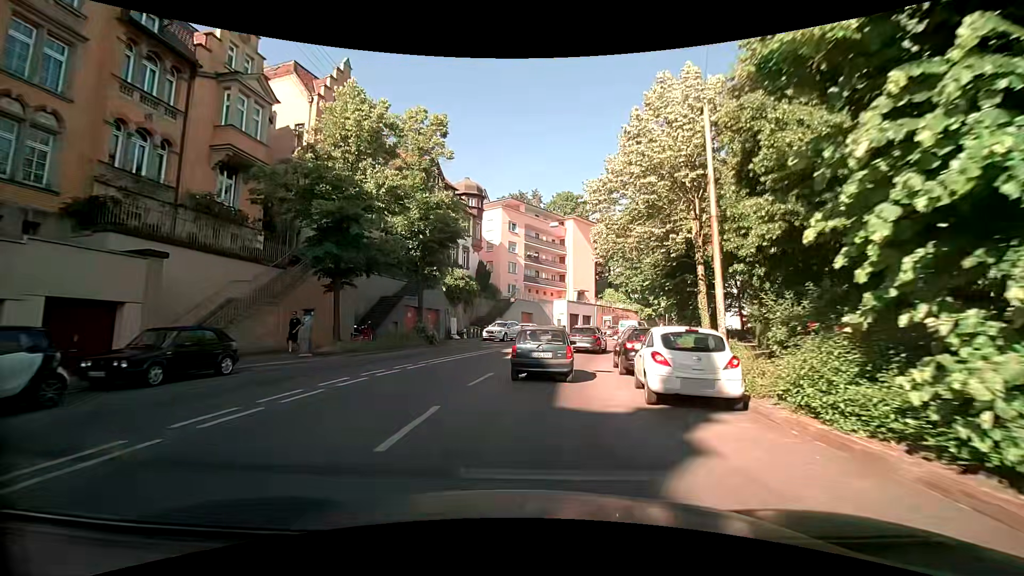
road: secondary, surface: asphalt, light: Day
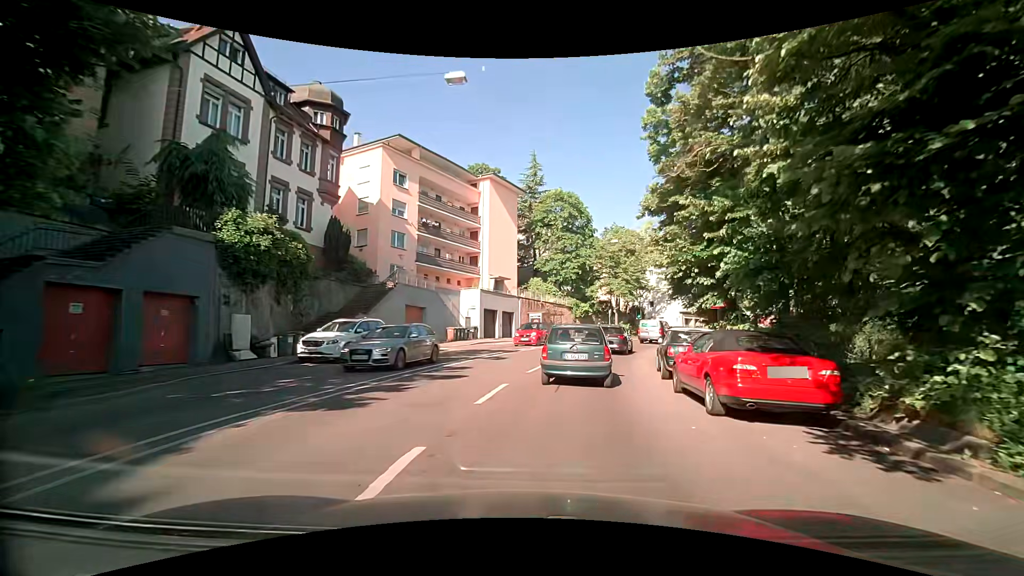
(+1.2, +20.8) m; +10°
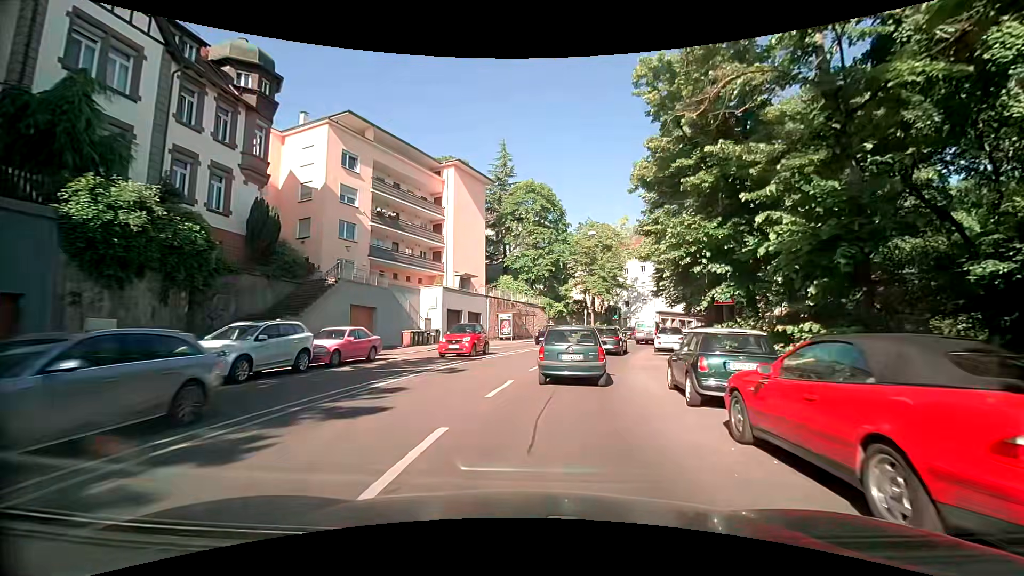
(+0.1, +4.7) m; +2°
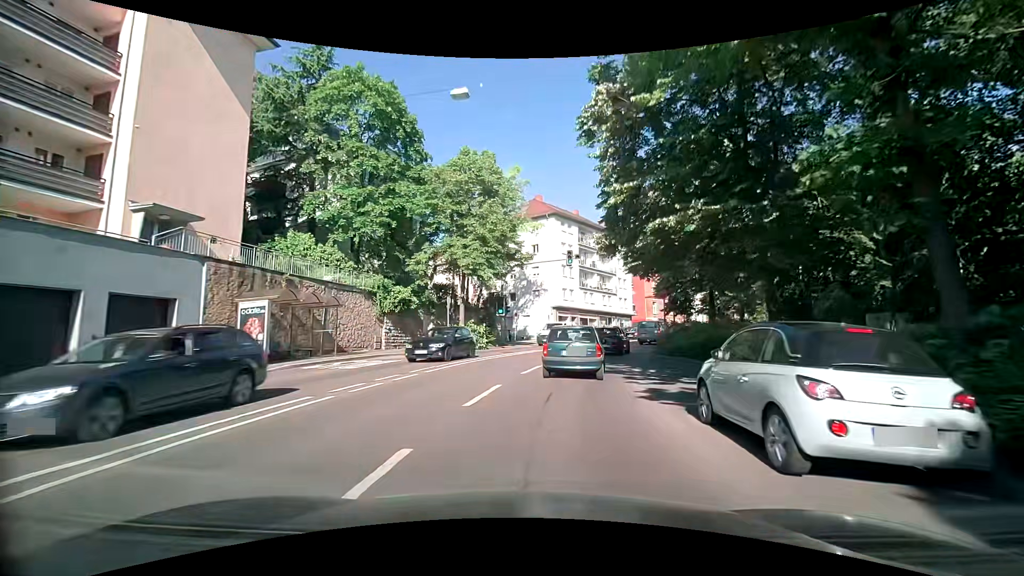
(+3.6, +24.9) m; +13°
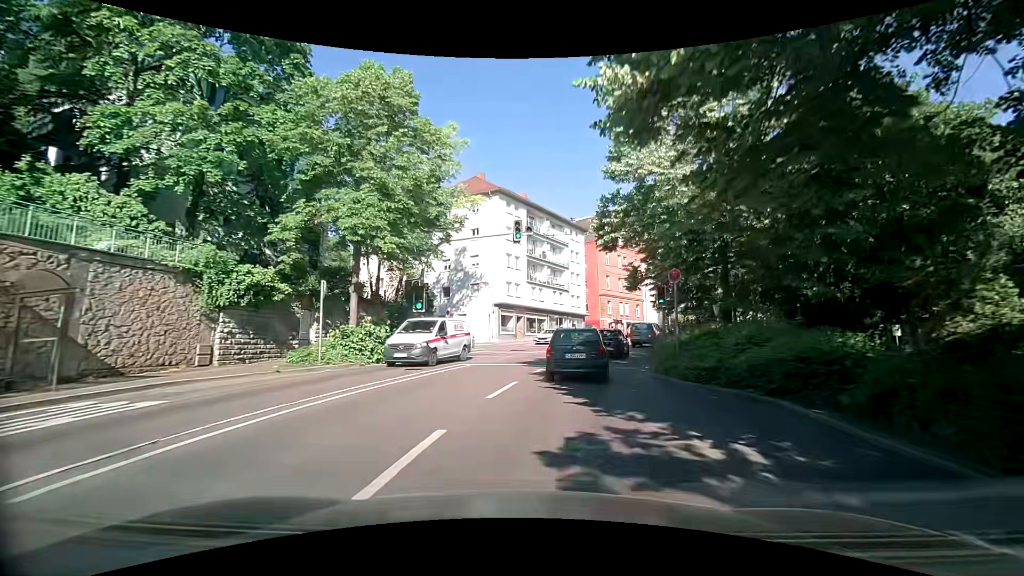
(+0.8, +10.6) m; +9°
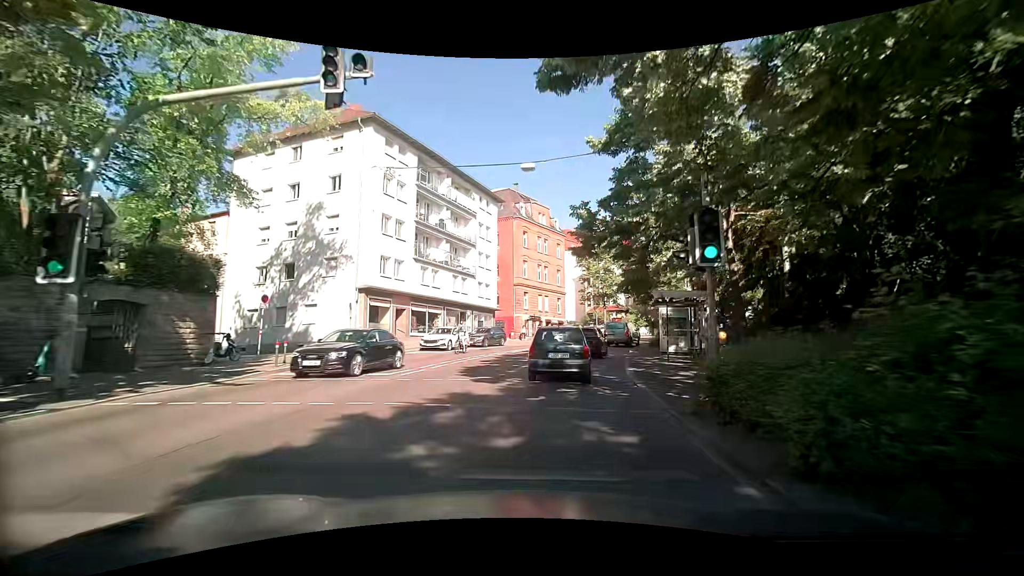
(+1.3, +15.4) m; +9°
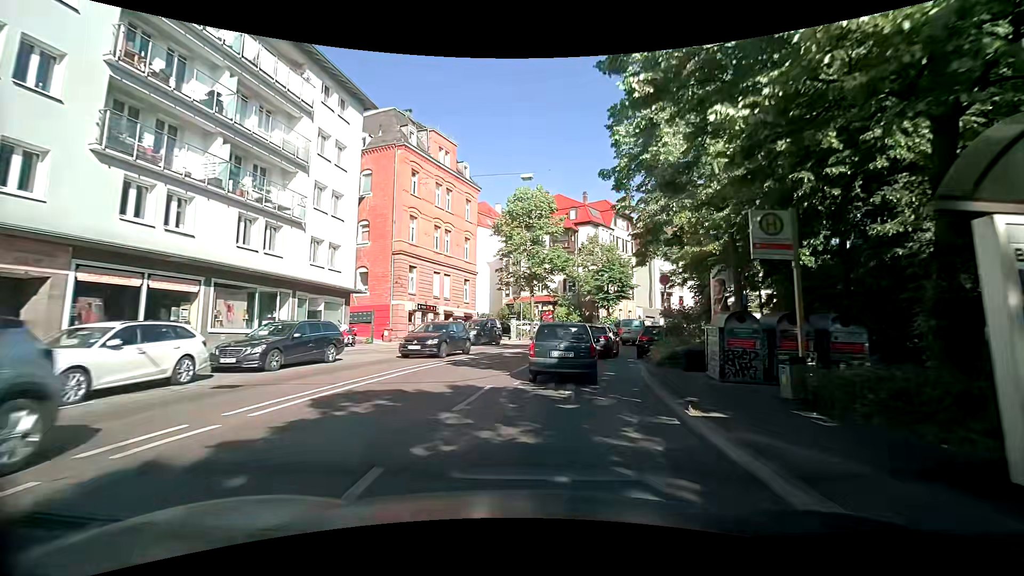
(+1.6, +20.0) m; +10°
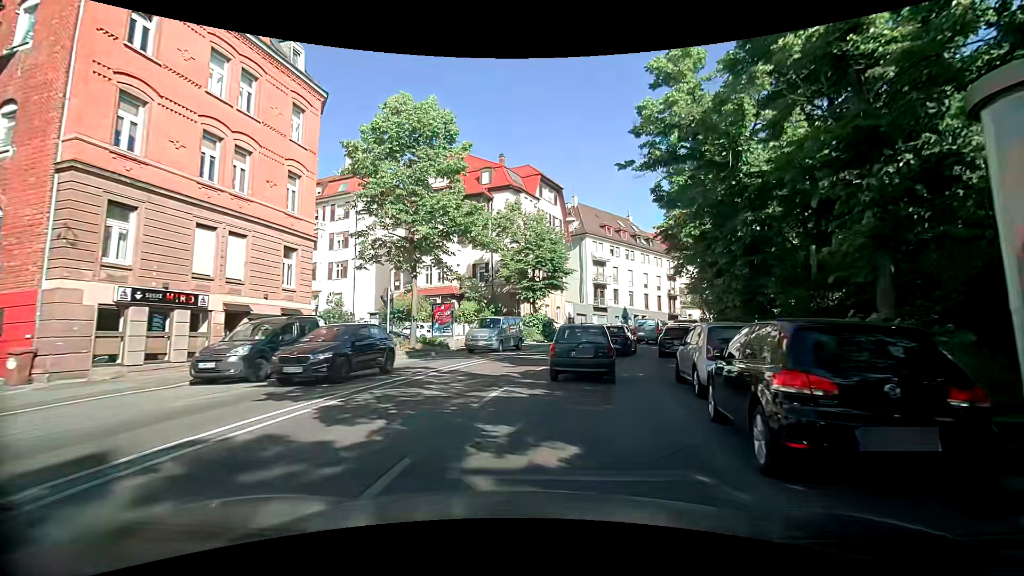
(+1.6, +17.5) m; +9°
(+1, +10) (+3, +20) (+5, +29) (+9, +39) (+14, +47) (+19, +56) (+26, +63) (+33, +70) (+41, +77) (+49, +82) m
